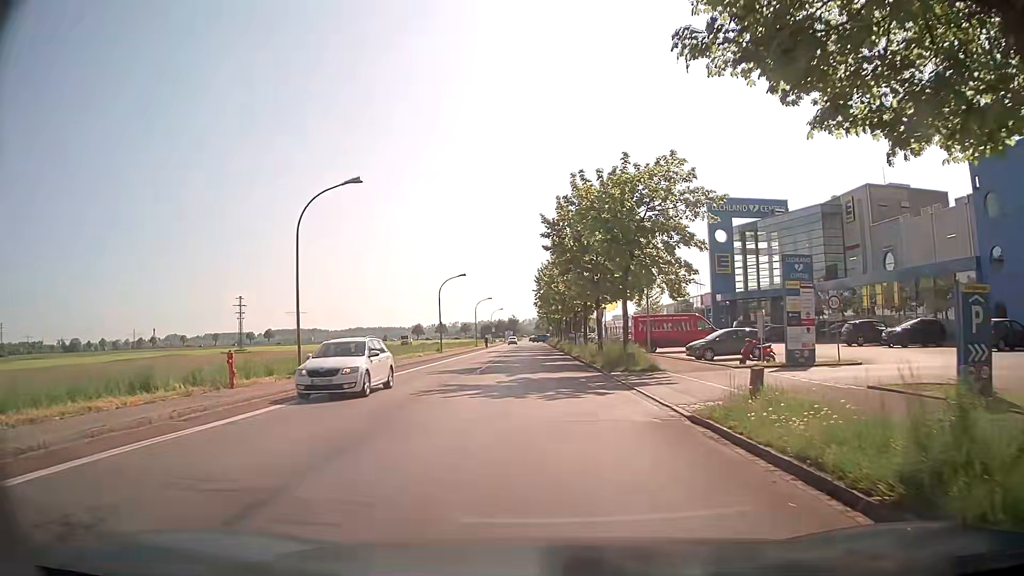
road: tertiary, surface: asphalt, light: Day
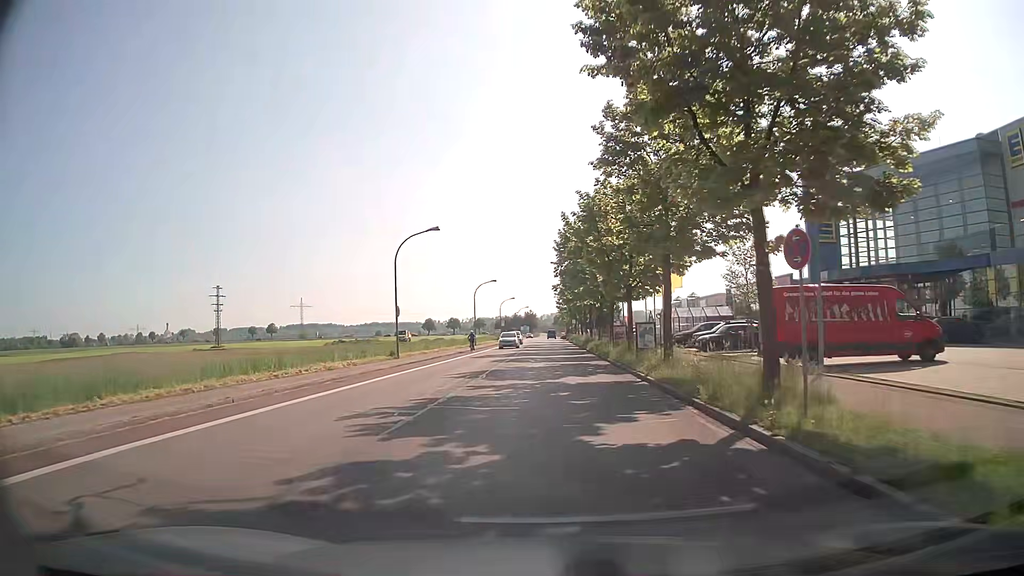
(-0.5, +25.5) m; -2°
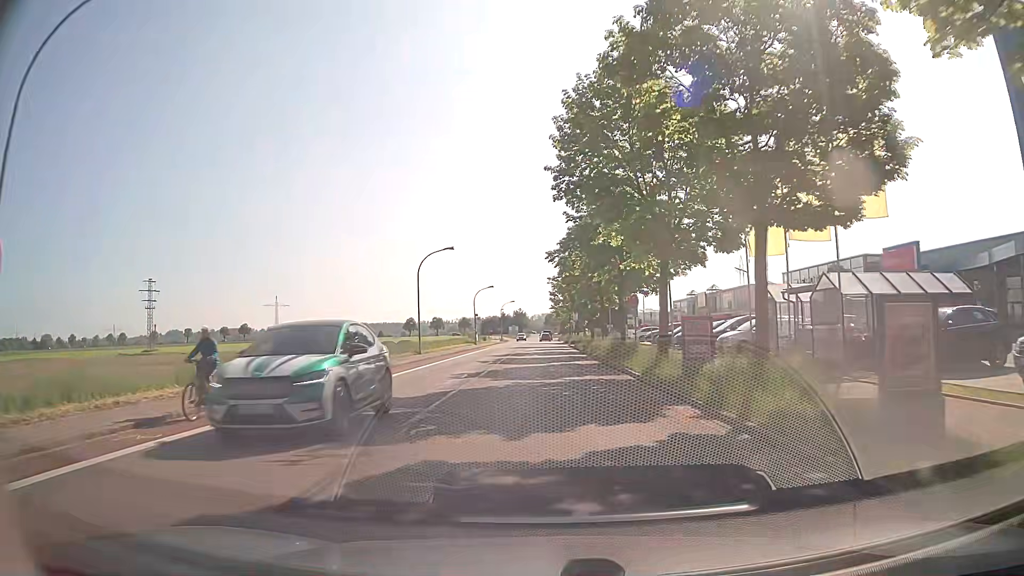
(0.0, +29.6) m; +1°
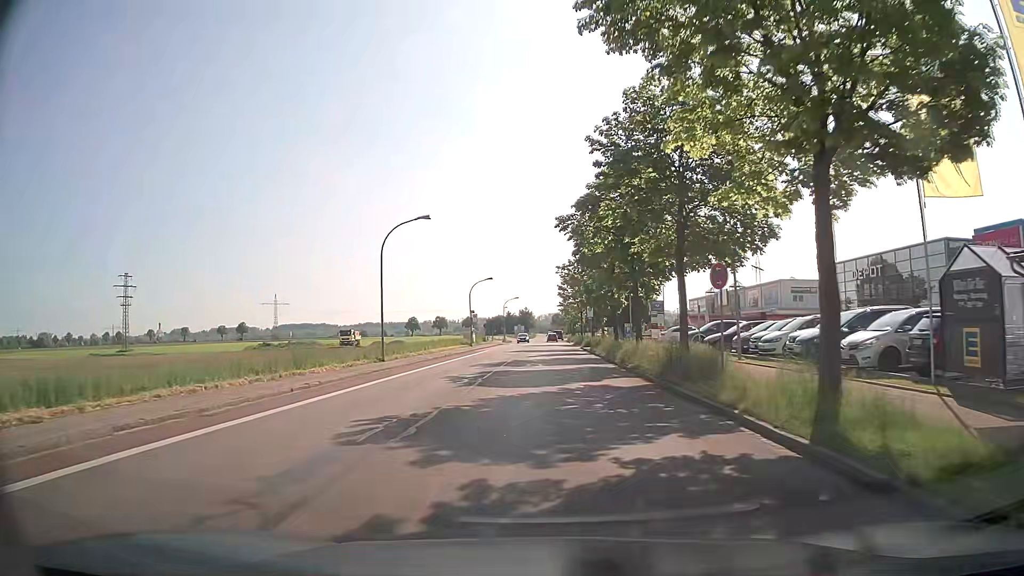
(-0.1, +12.4) m; -1°
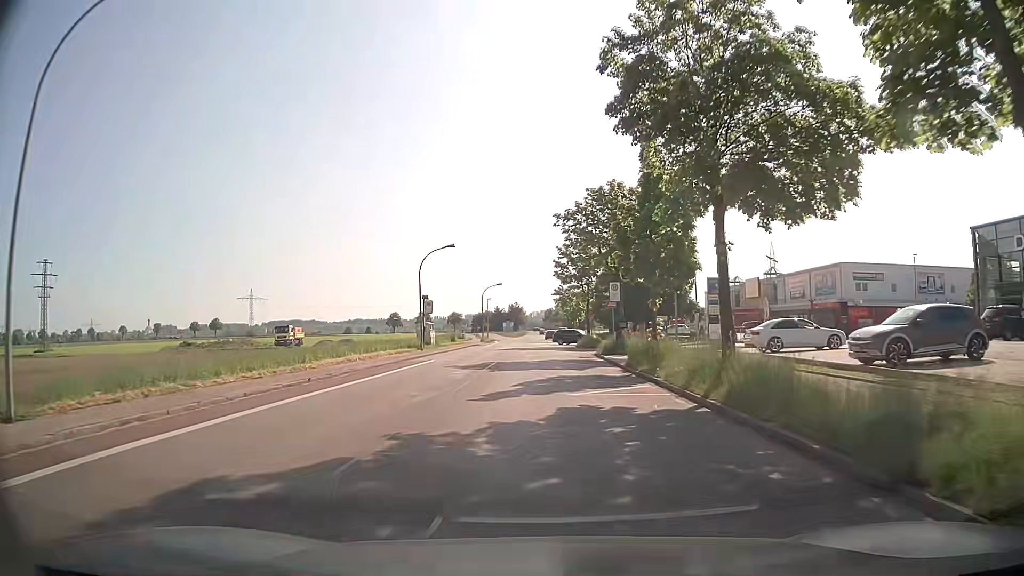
(+0.2, +25.2) m; +1°
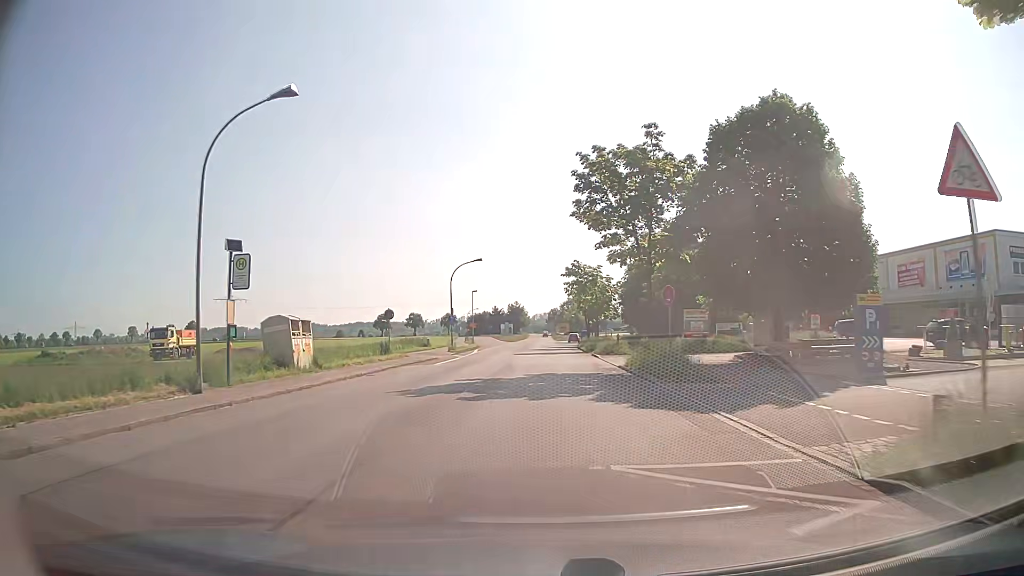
(-0.1, +31.4) m; -1°
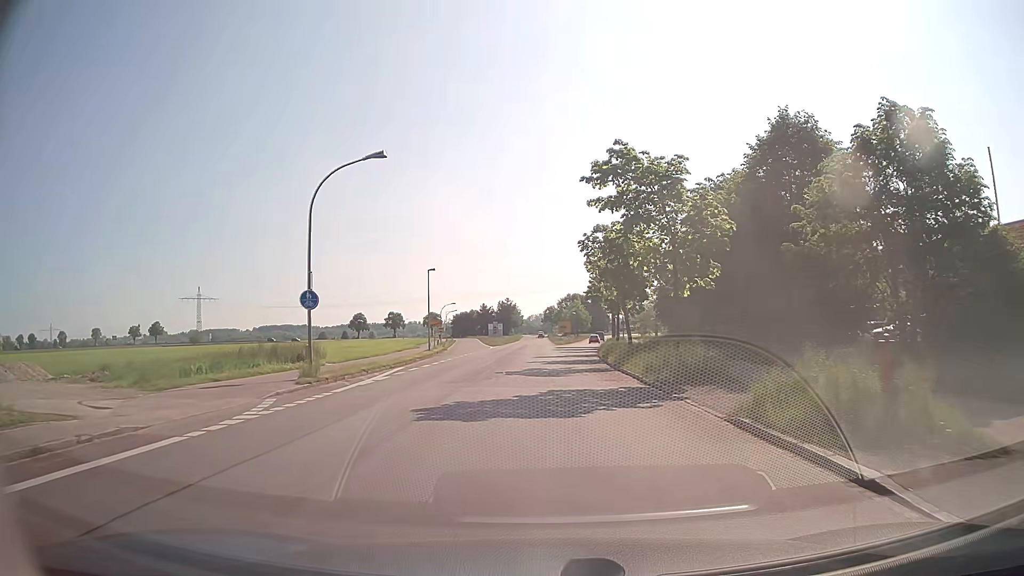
(+0.3, +32.1) m; +2°
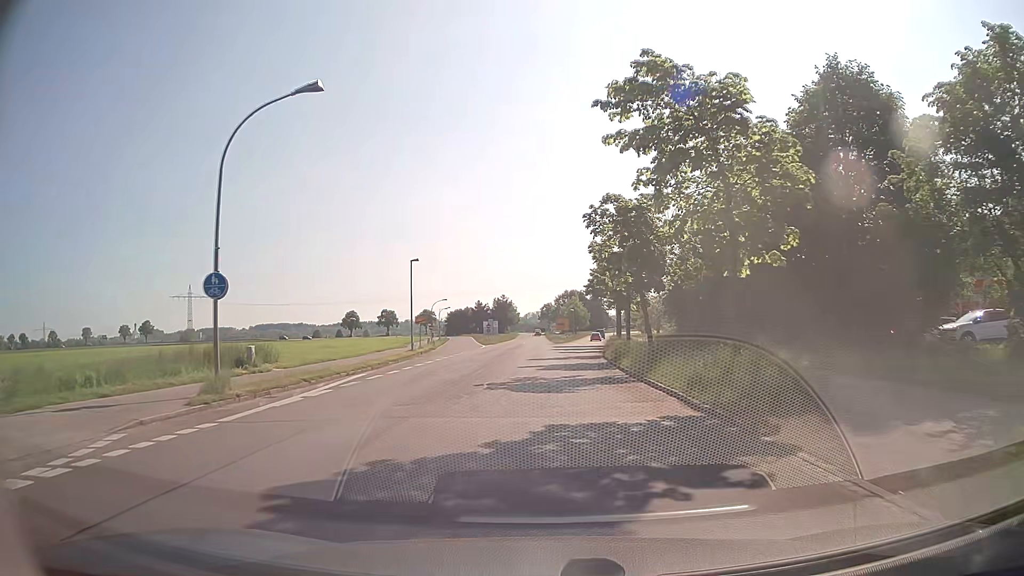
(-0.1, +6.4) m; -1°
(0, +10) (0, +20) (0, +30) (+1, +40) (+2, +50) (+3, +60) (+4, +70) (+5, +80) (+6, +90) (+7, +100) m
